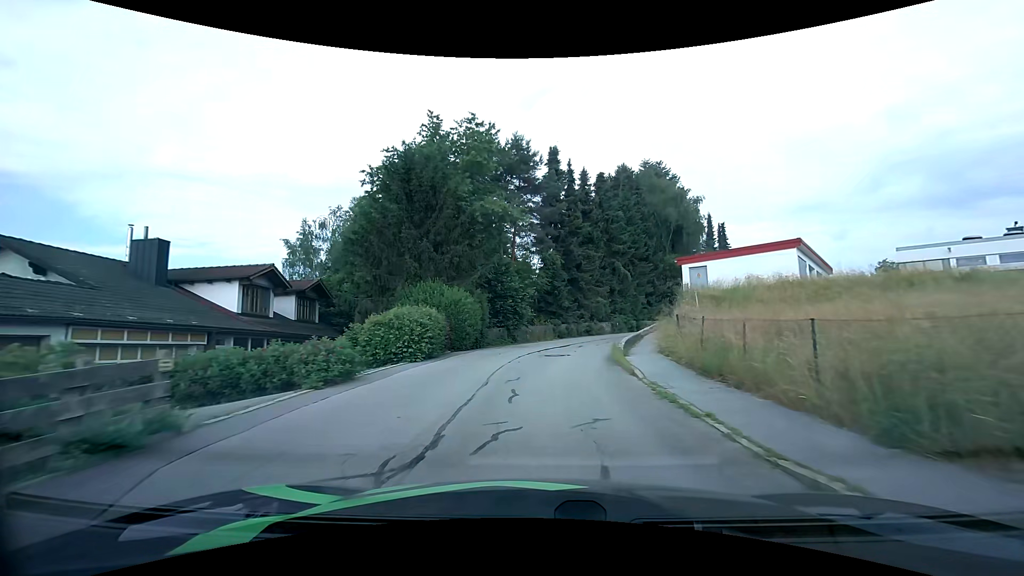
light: Day
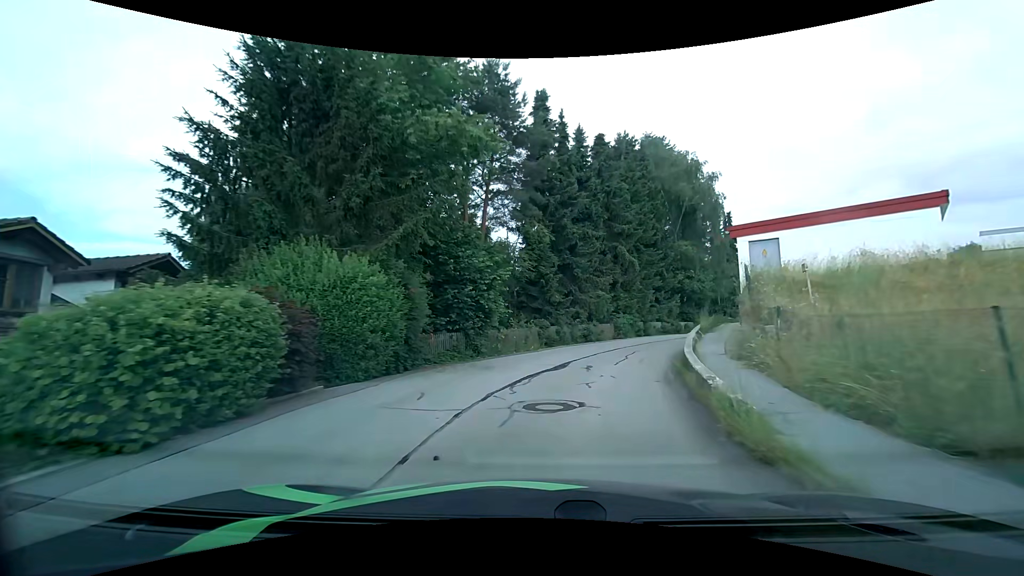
(+0.1, +11.0) m; +2°
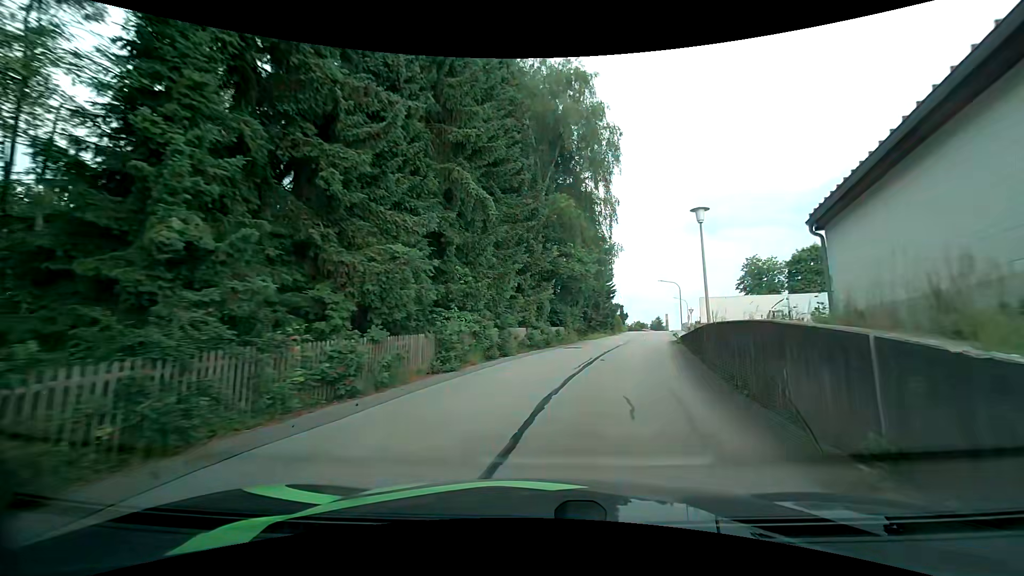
(+2.8, +20.2) m; +18°
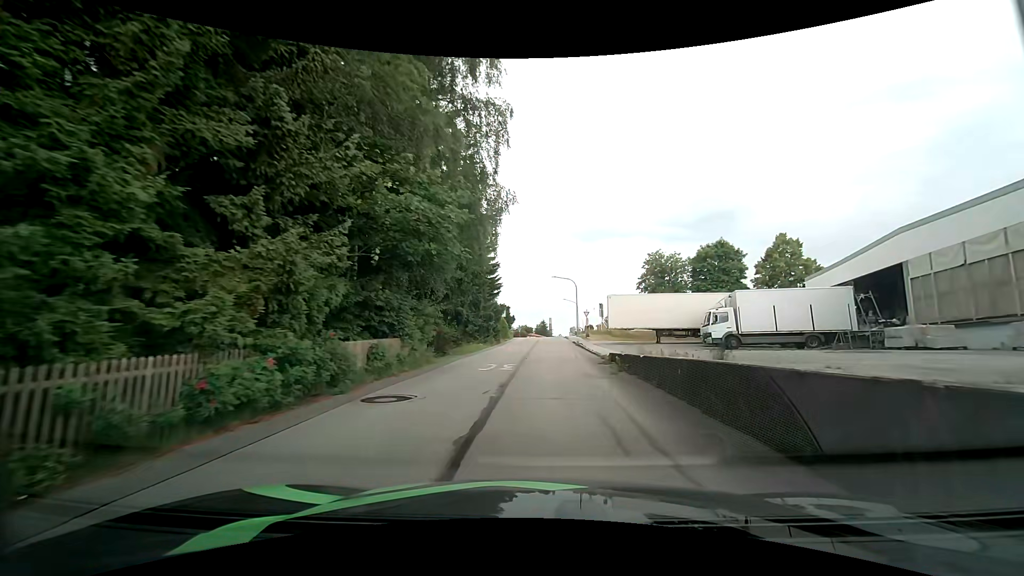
(+2.1, +15.5) m; +14°
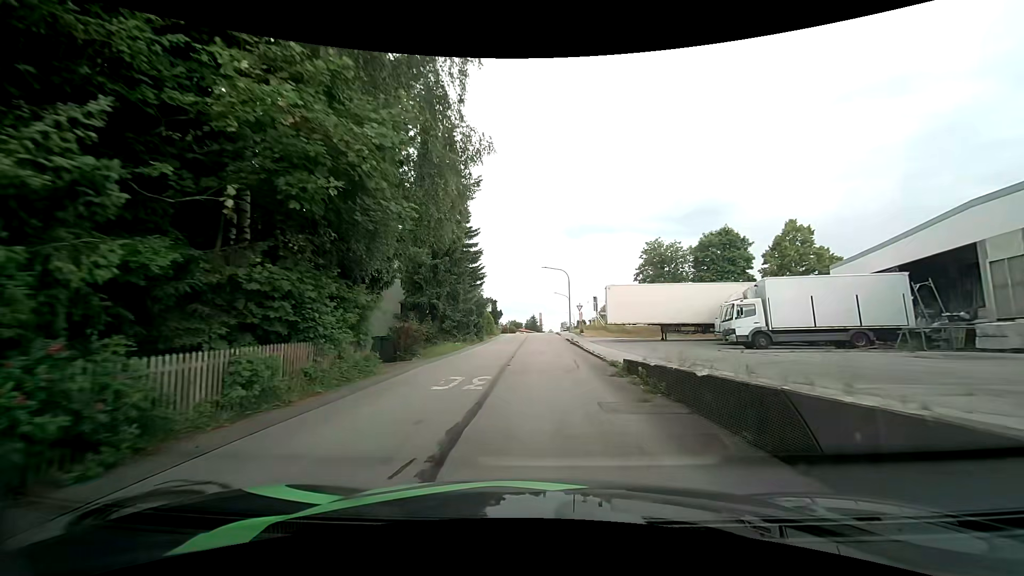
(+0.1, +5.5) m; +1°
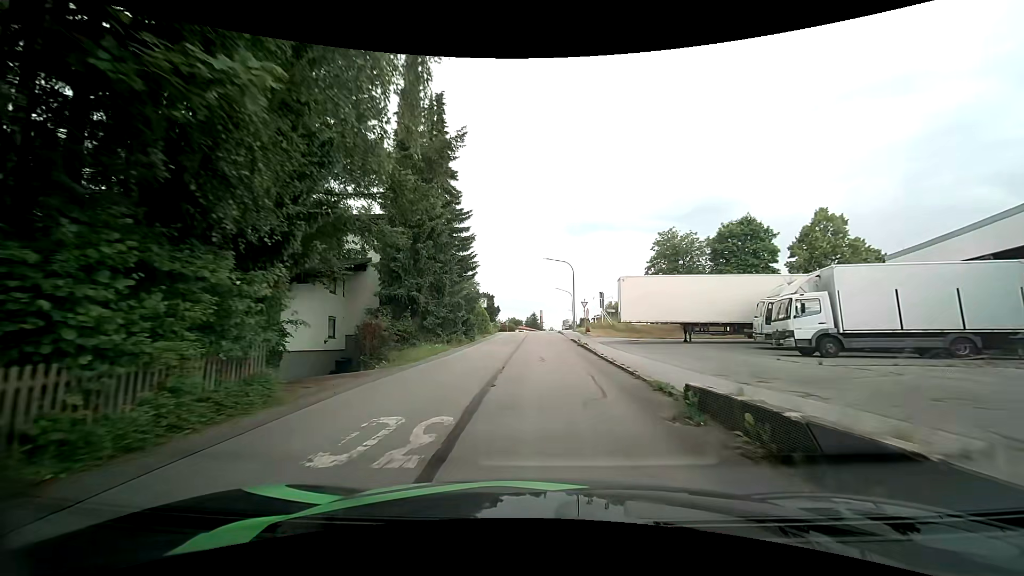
(0.0, +5.6) m; 0°
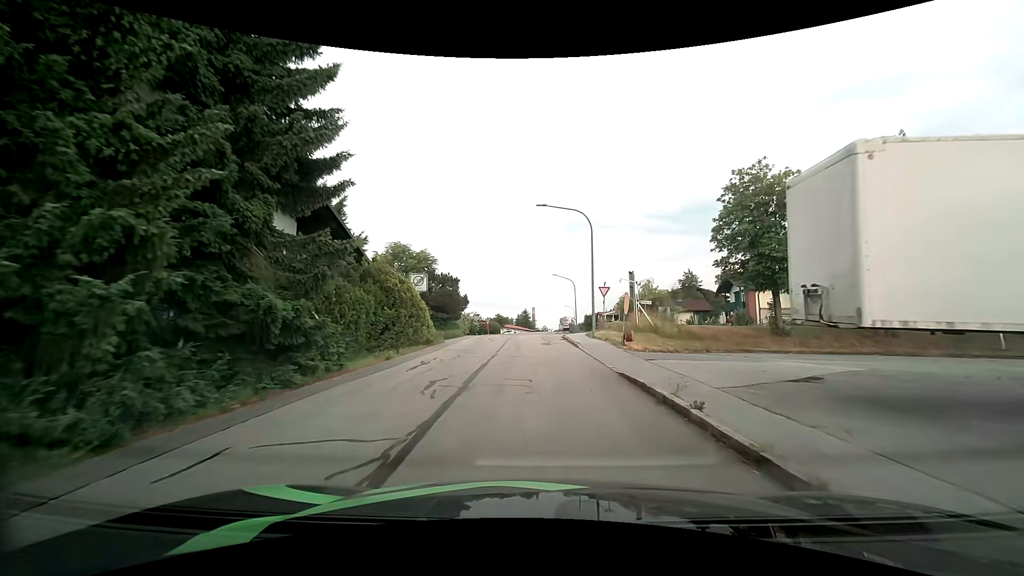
(+0.2, +23.0) m; +1°
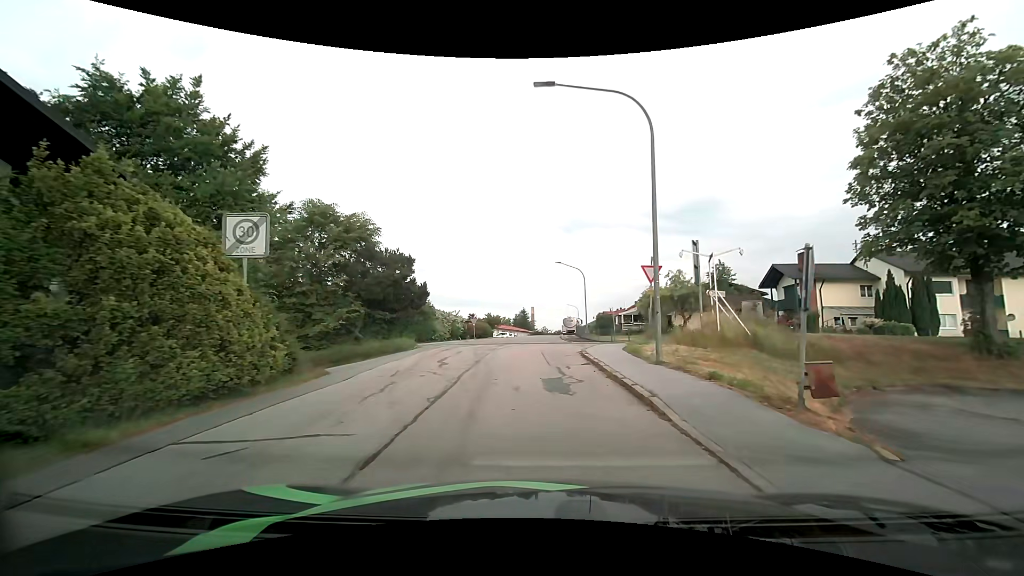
(+0.1, +14.3) m; +1°
